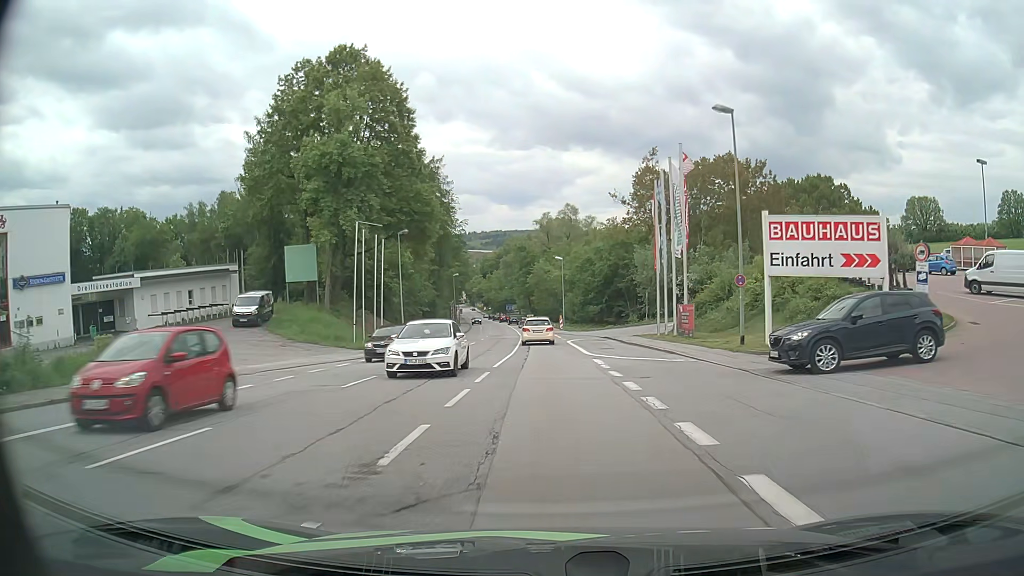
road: tertiary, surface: asphalt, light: Day
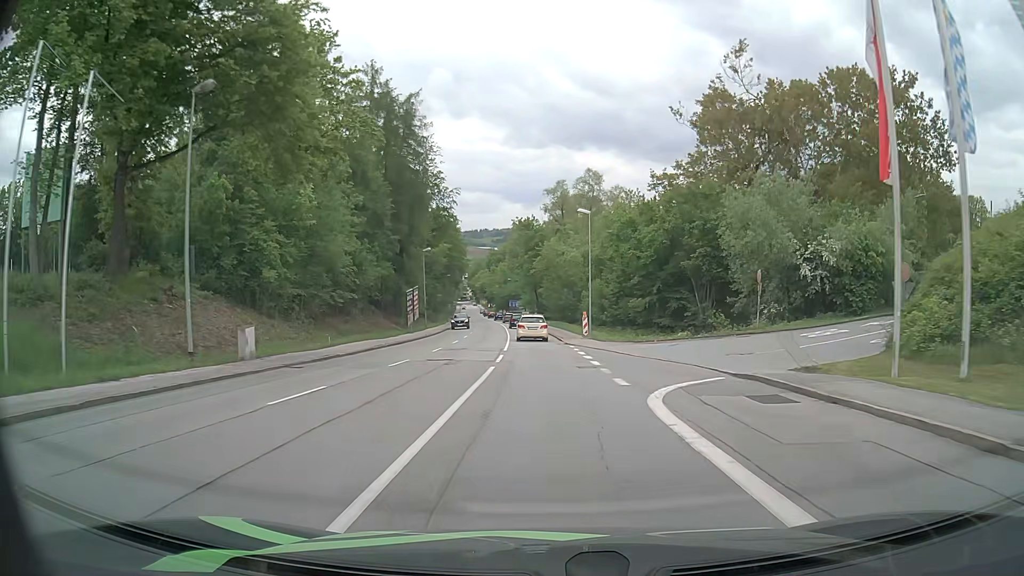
(-0.3, +32.1) m; -1°
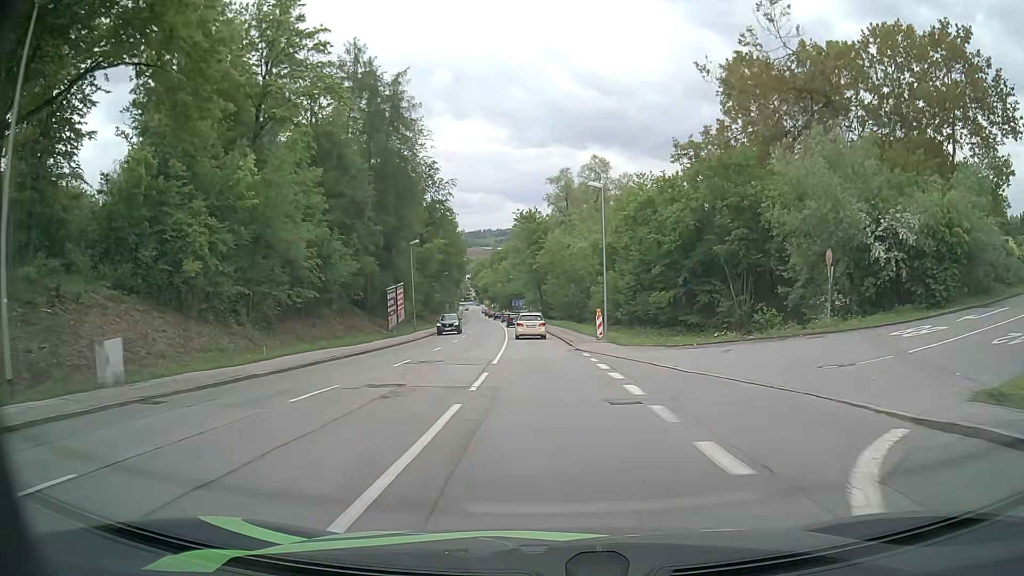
(0.0, +8.1) m; 0°
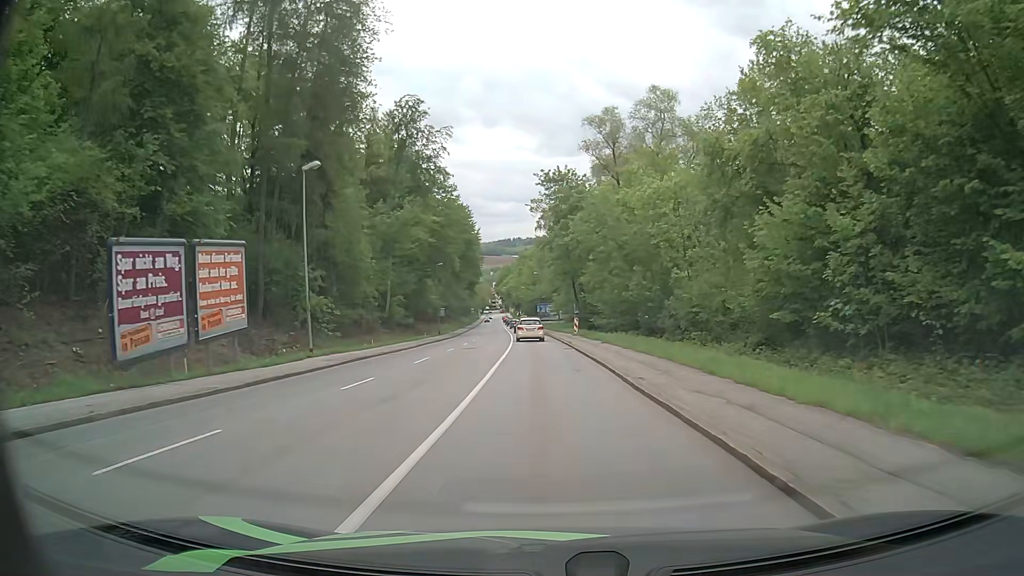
(-0.9, +32.9) m; -3°
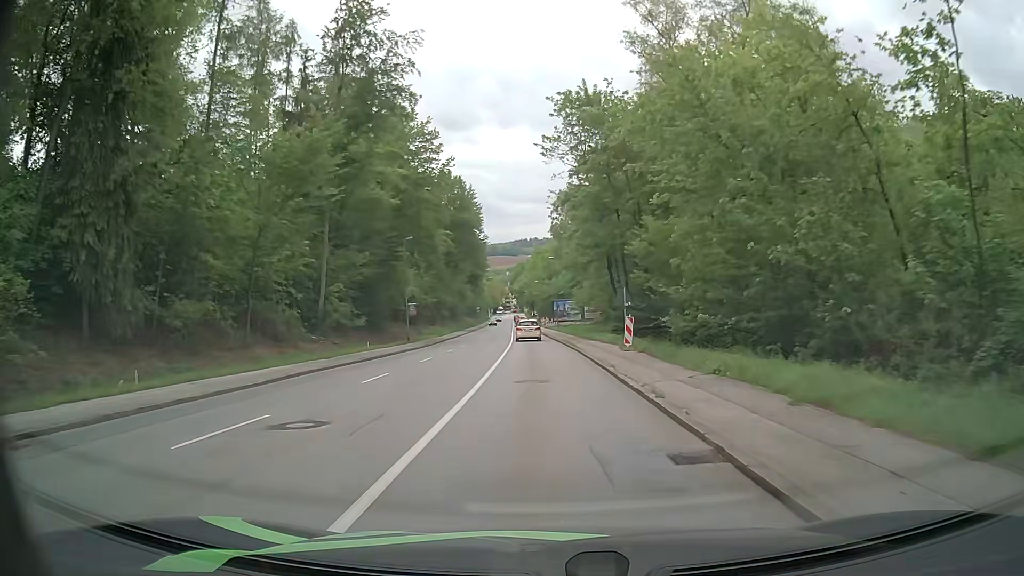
(-0.3, +25.5) m; -1°
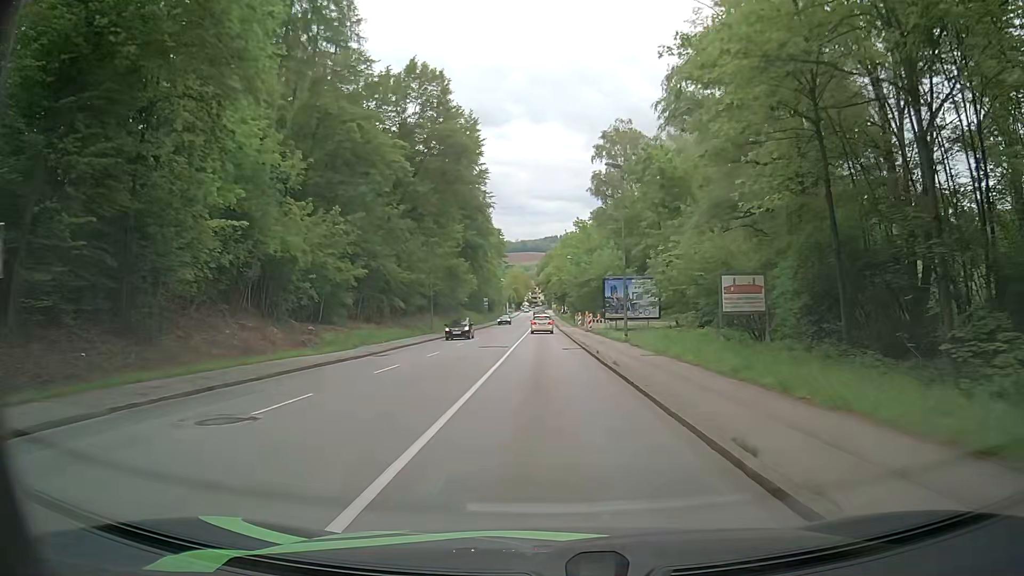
(-1.2, +44.6) m; -2°
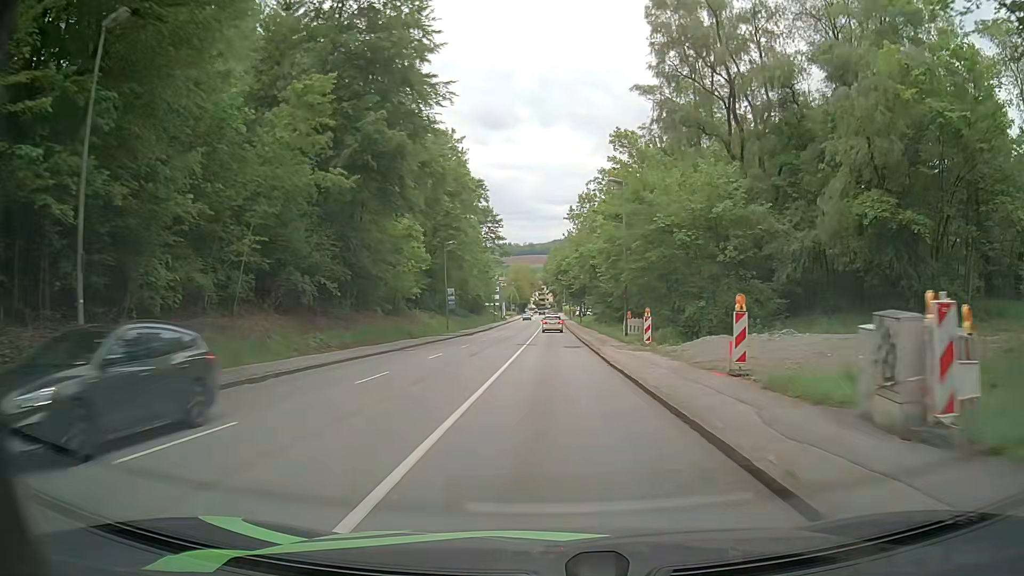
(-0.9, +46.8) m; -1°
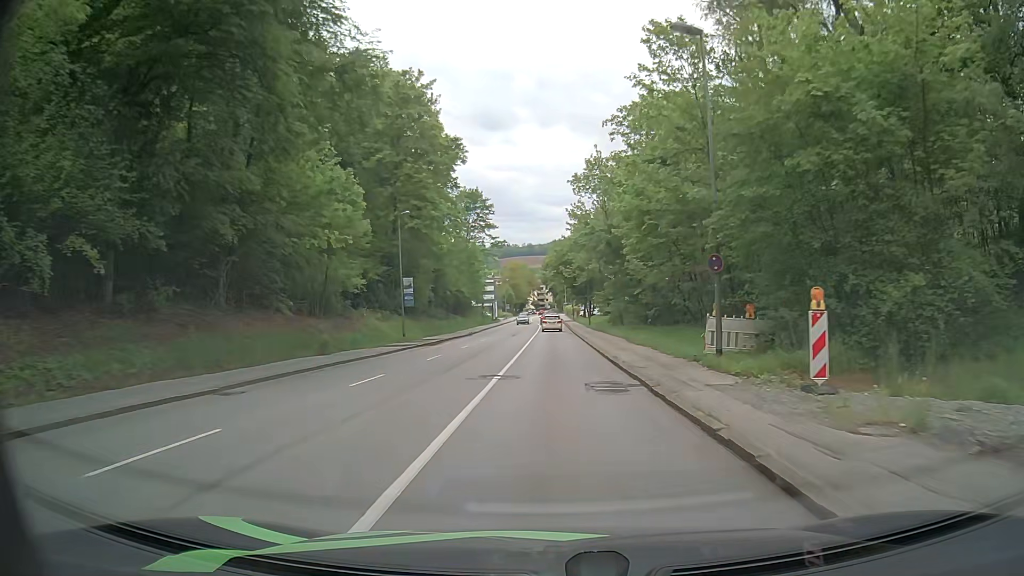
(-0.2, +18.7) m; 0°
(0, +10) (0, +20) (0, +30) (0, +40) (0, +50) (0, +60) (0, +70) (0, +80) (0, +90) (0, +100) m
